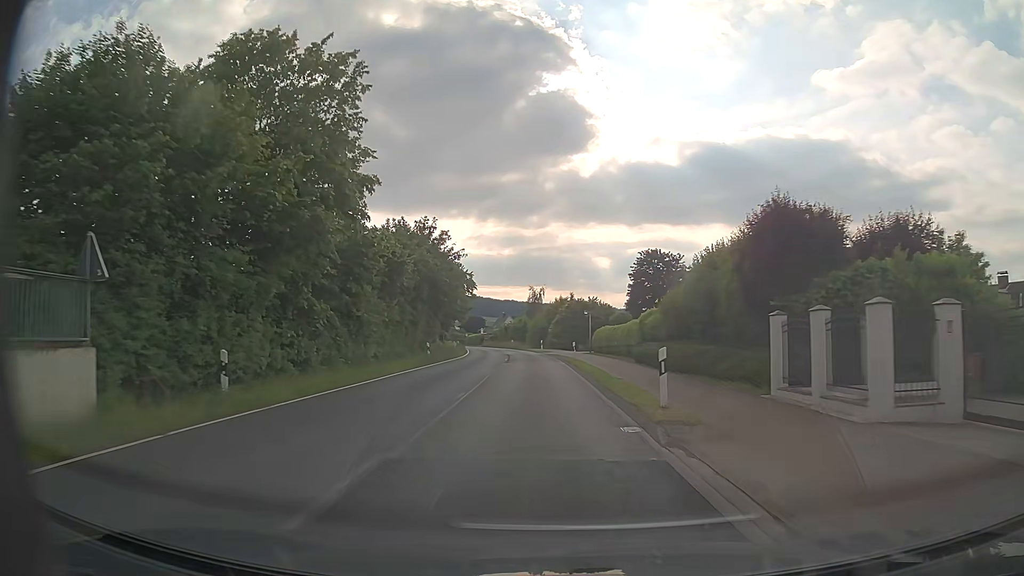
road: primary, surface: asphalt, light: Day
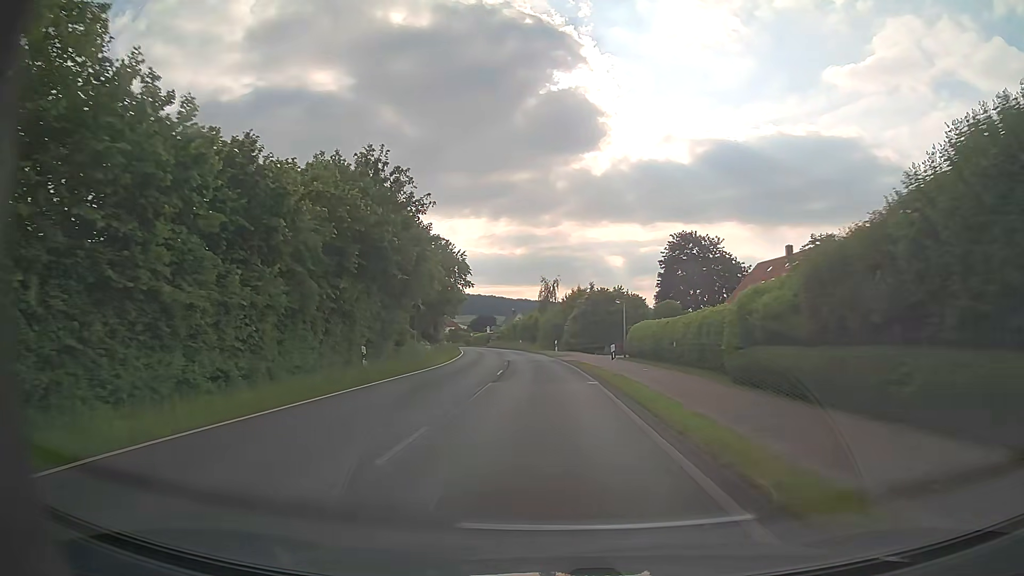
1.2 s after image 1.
(-0.1, +15.7) m; -1°
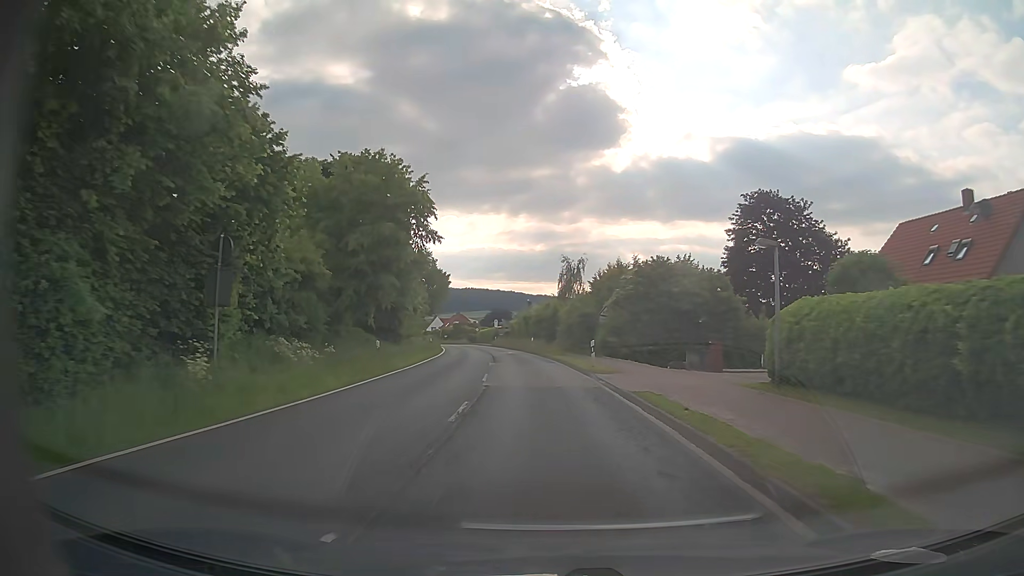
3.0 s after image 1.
(-0.5, +23.7) m; -2°
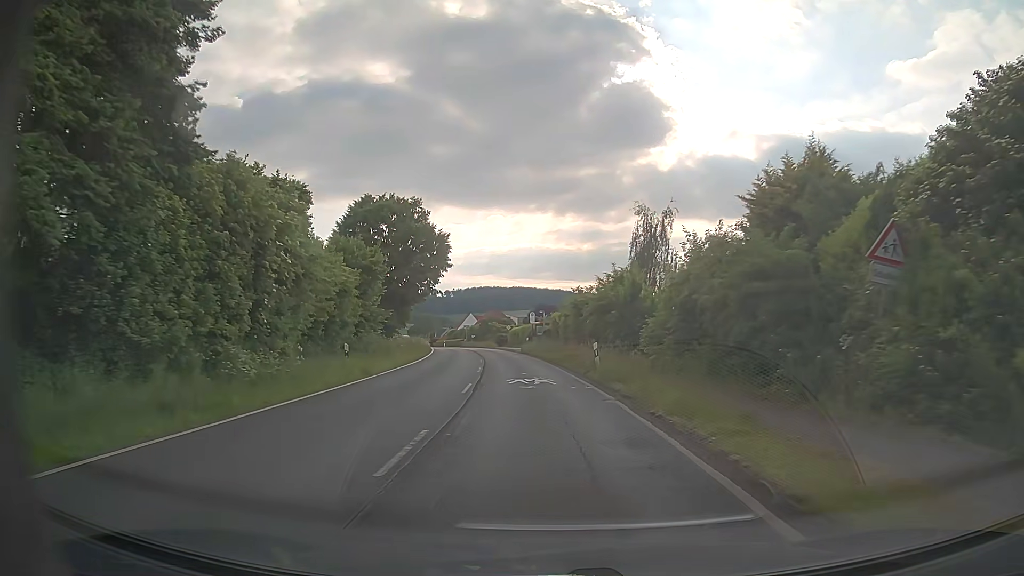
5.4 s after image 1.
(-1.0, +31.4) m; -3°
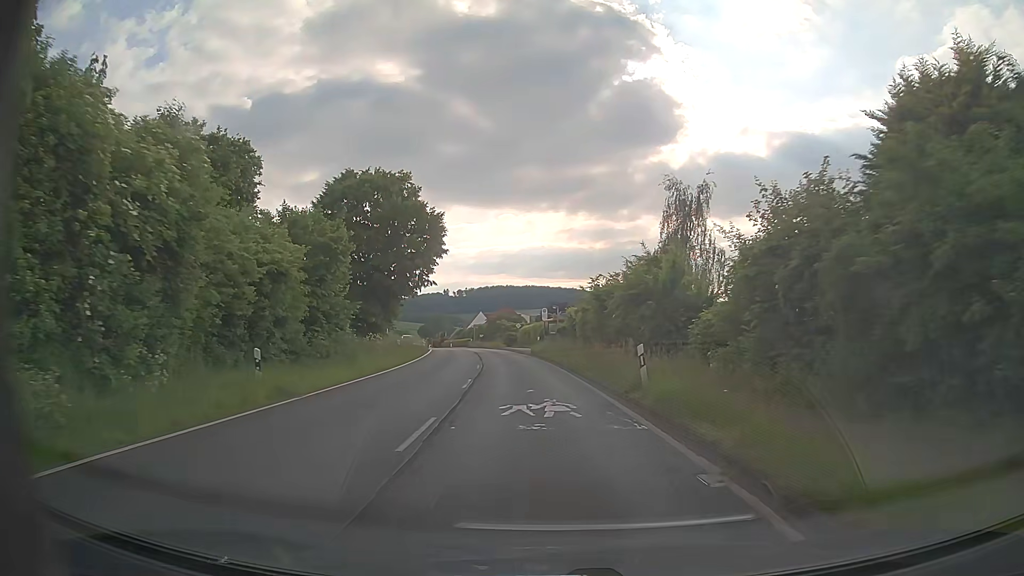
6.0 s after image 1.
(-0.1, +7.8) m; -2°
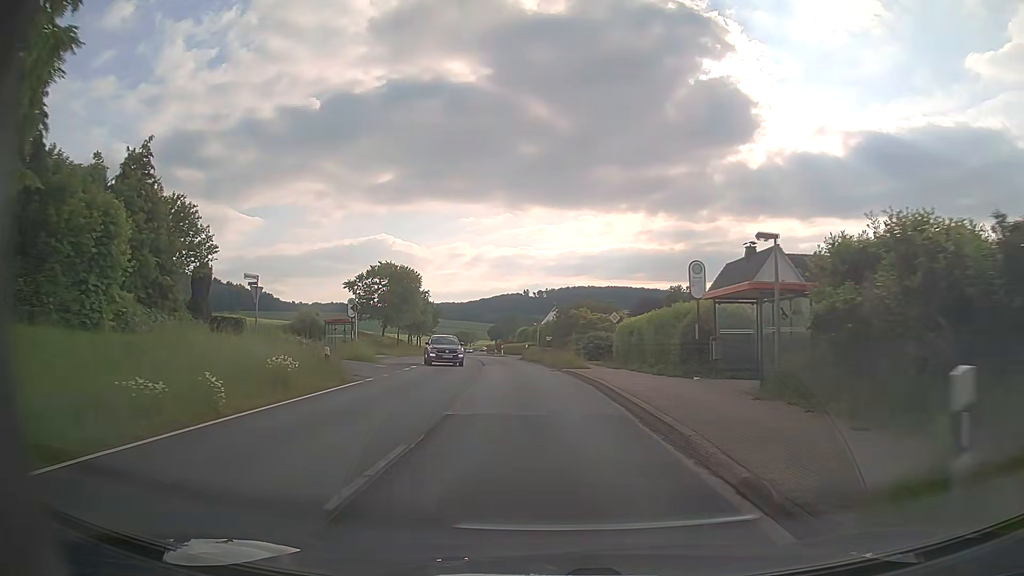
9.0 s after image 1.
(-2.2, +38.9) m; -7°
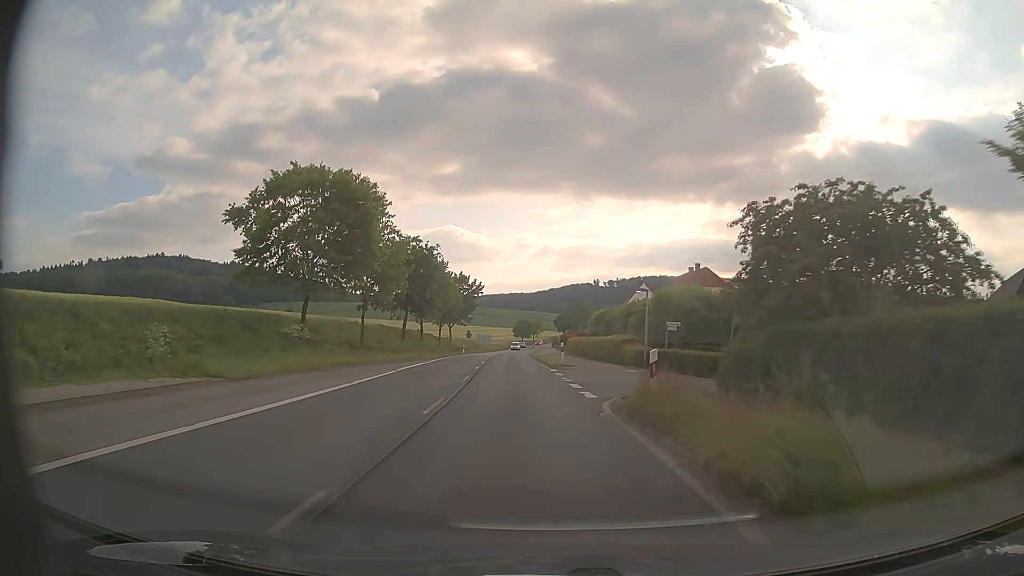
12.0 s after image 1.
(-1.9, +38.9) m; -6°
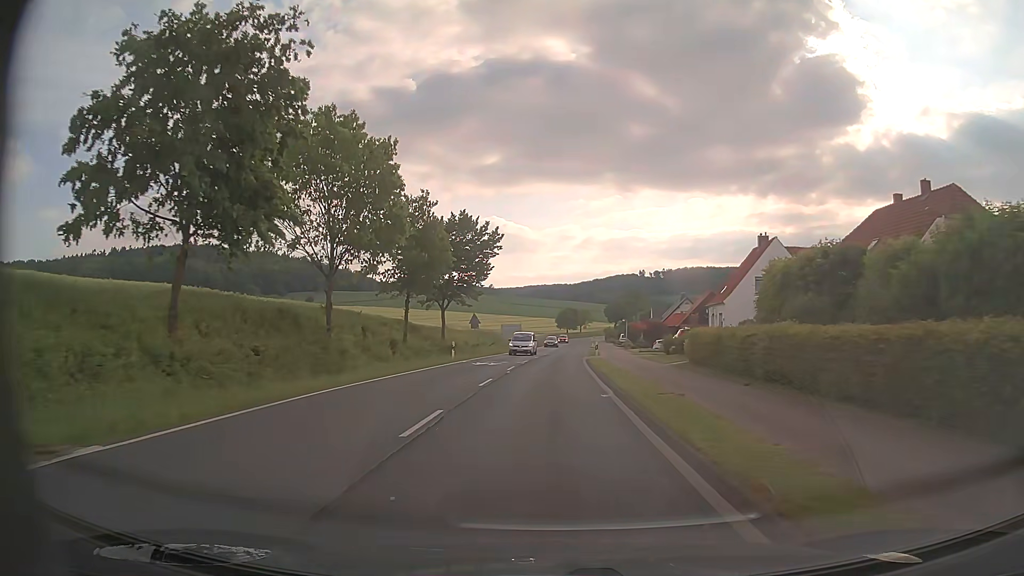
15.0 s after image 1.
(-1.7, +39.2) m; -4°
(0, +10) (0, +20) (0, +30) (+1, +40) (+1, +50) (+2, +60) (+3, +70) (+3, +80) (+4, +90) (+4, +100) m
